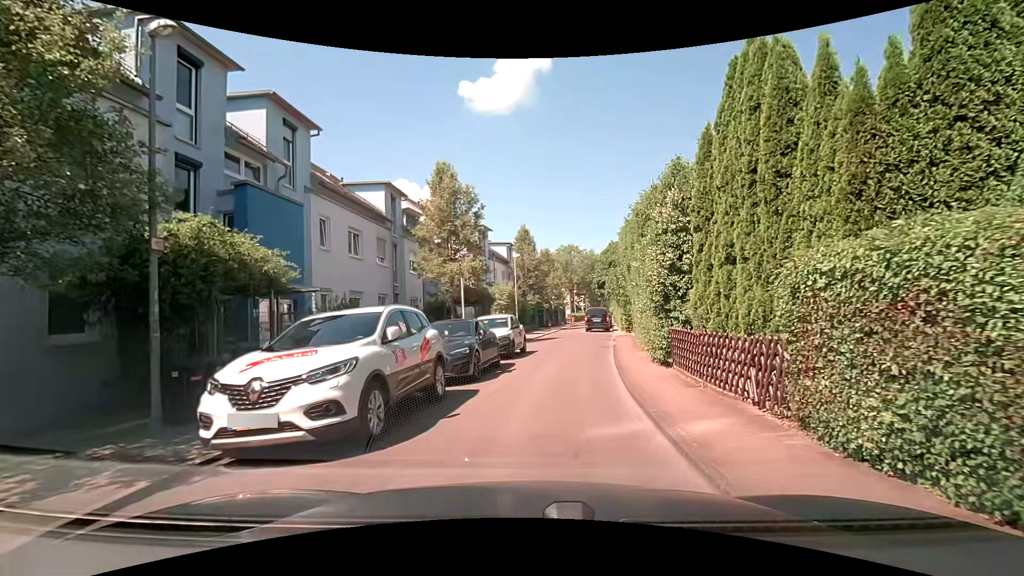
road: residential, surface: asphalt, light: Day
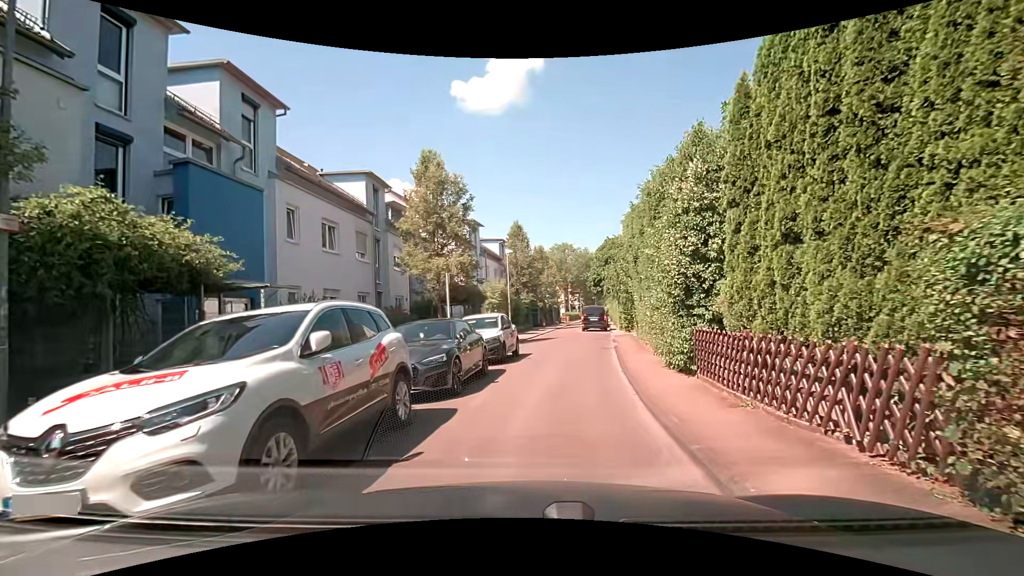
(0.0, +2.0) m; -1°
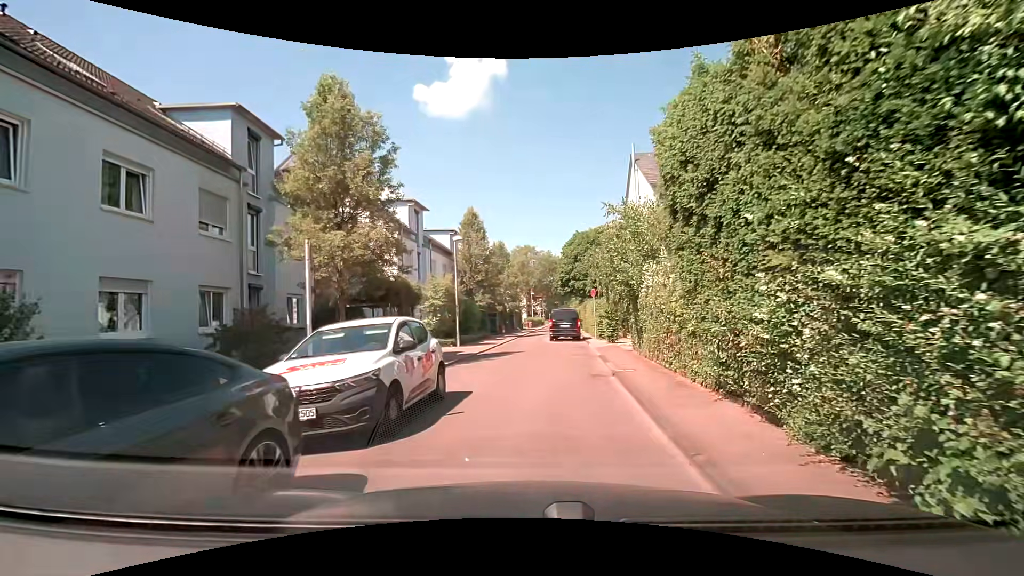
(+0.3, +8.3) m; +3°
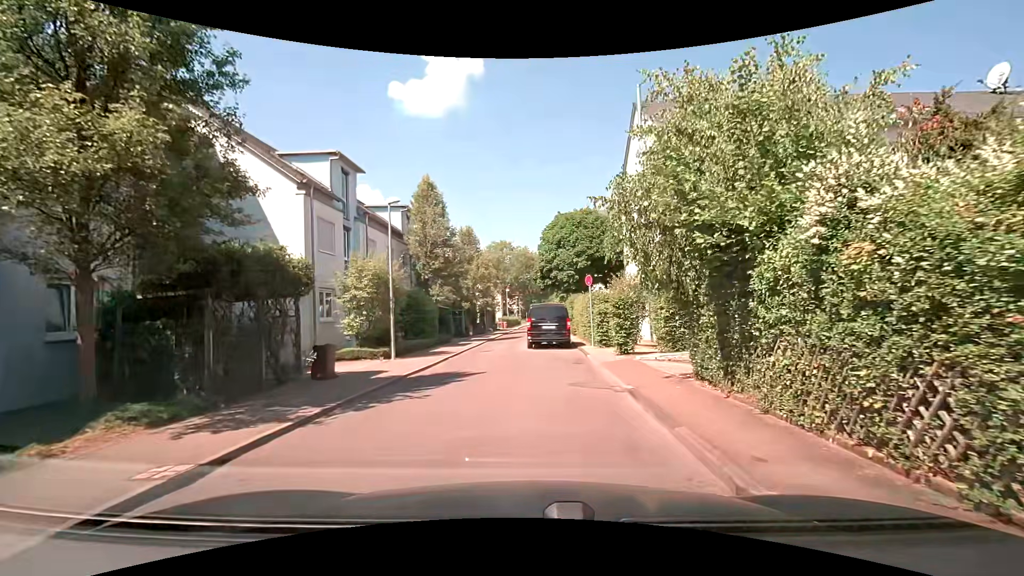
(+0.4, +8.8) m; +5°
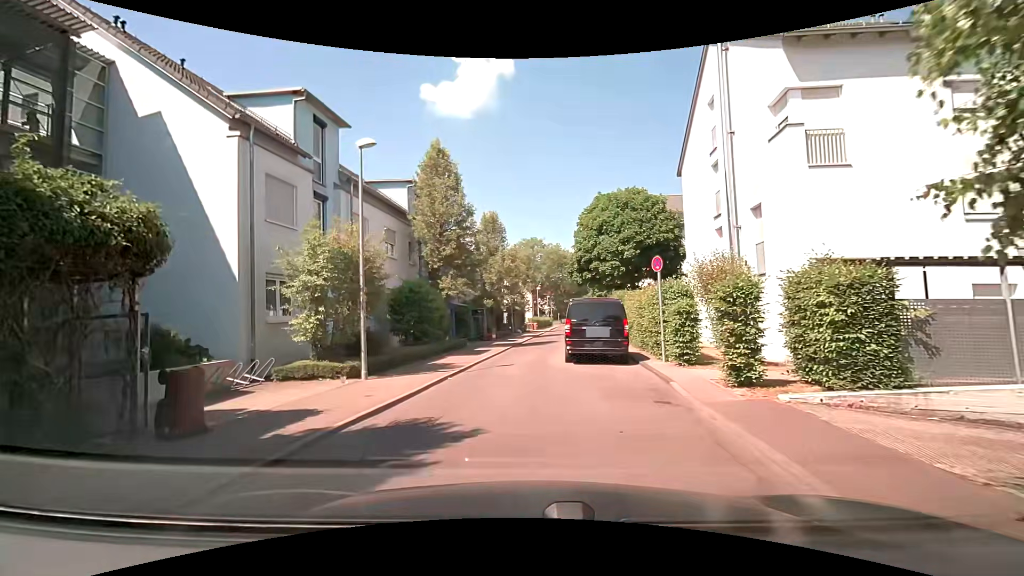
(-0.2, +6.5) m; -4°
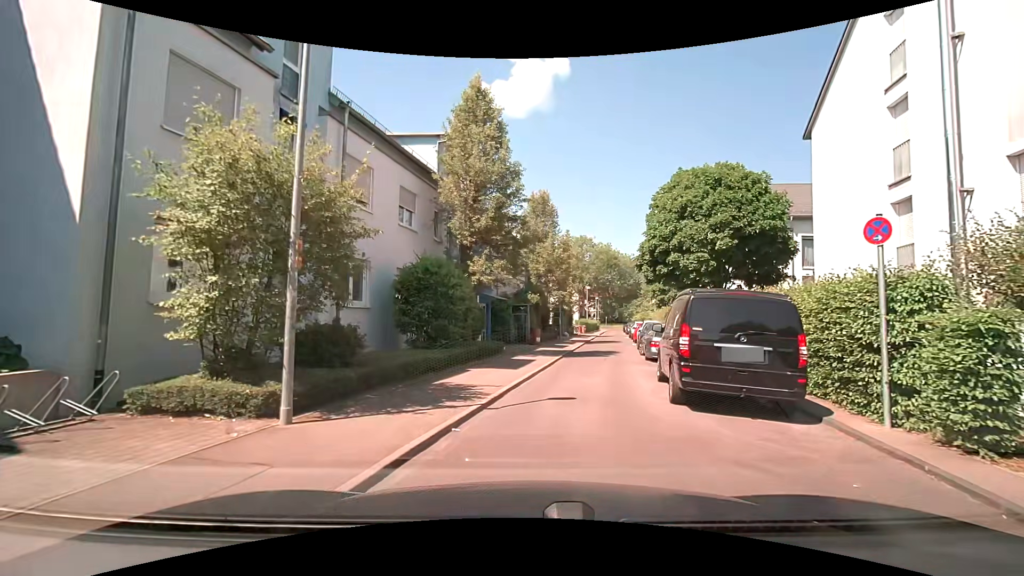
(-0.4, +6.6) m; -6°
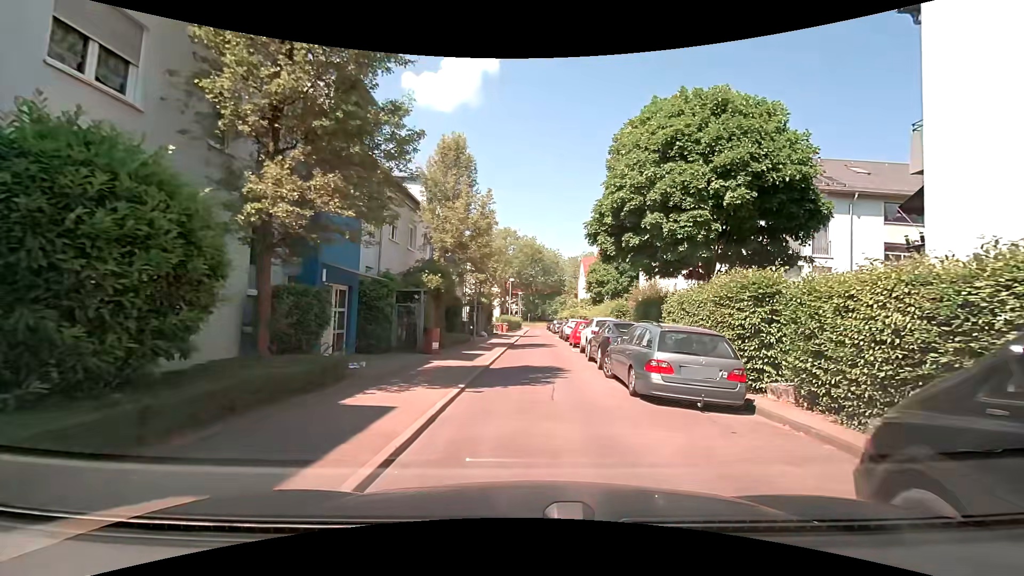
(+0.9, +10.0) m; +10°
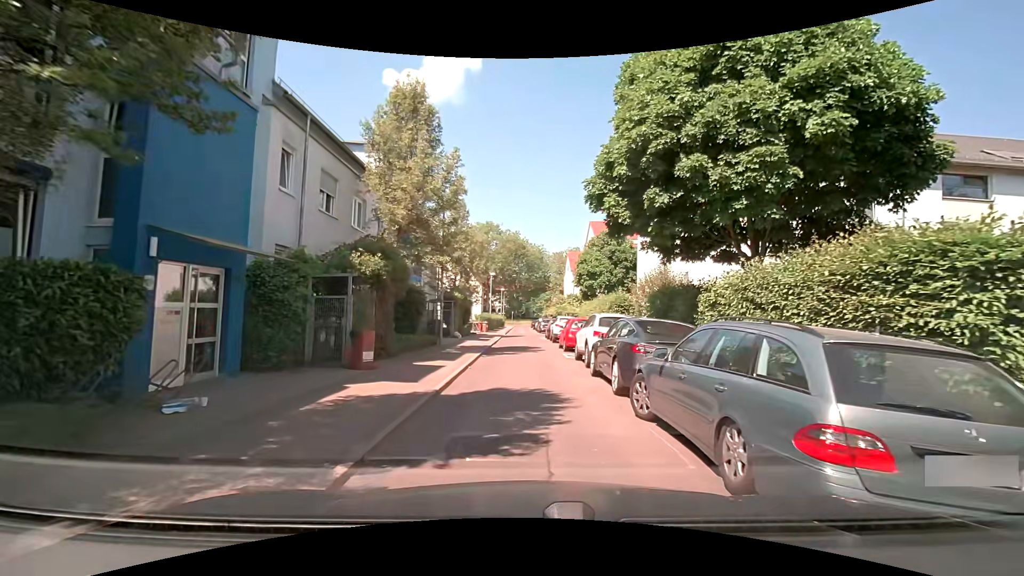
(+0.2, +5.4) m; +2°
